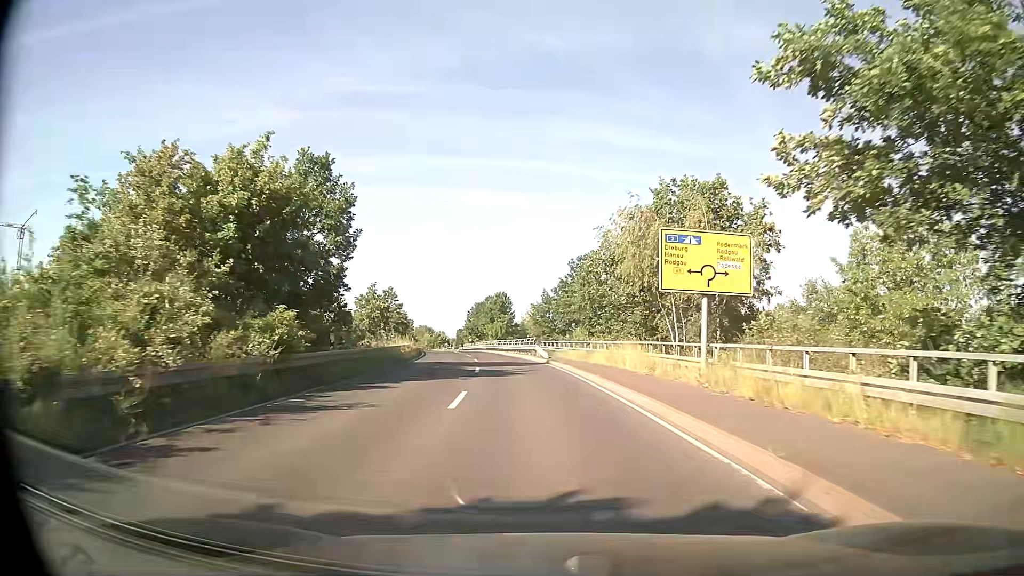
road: tertiary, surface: asphalt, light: Day
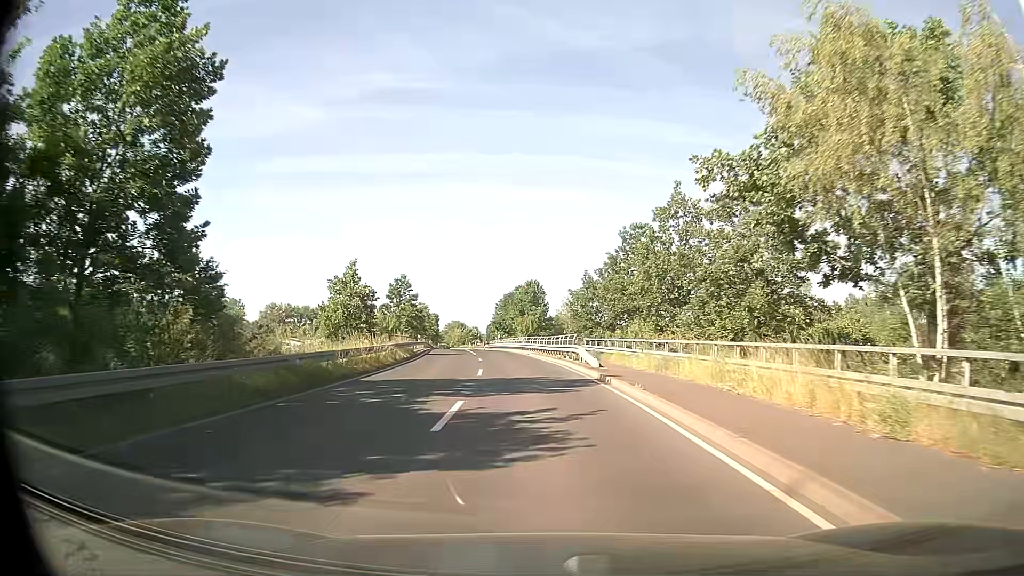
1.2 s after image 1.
(-0.3, +15.2) m; -3°
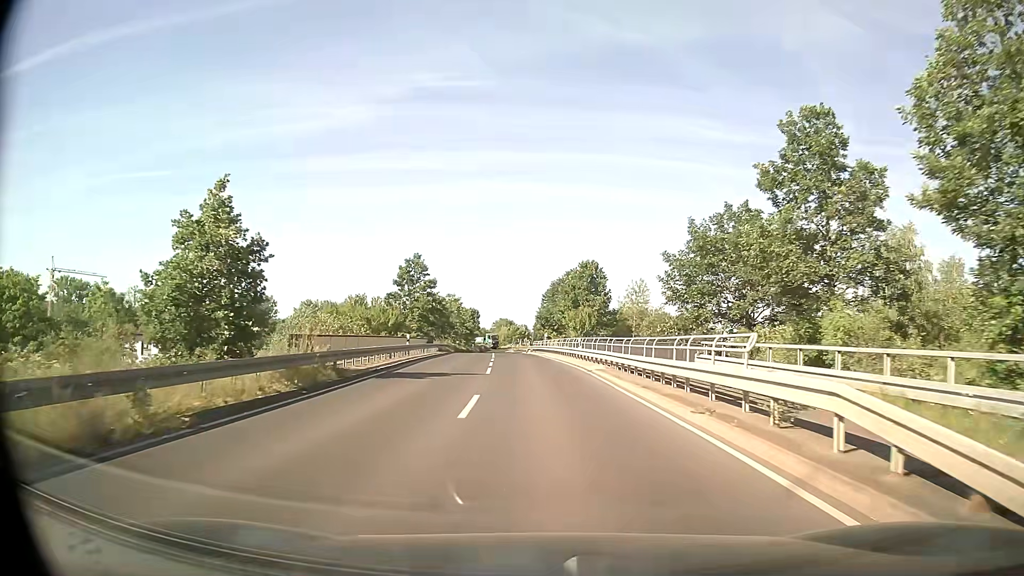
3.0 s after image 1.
(-0.9, +22.8) m; -5°
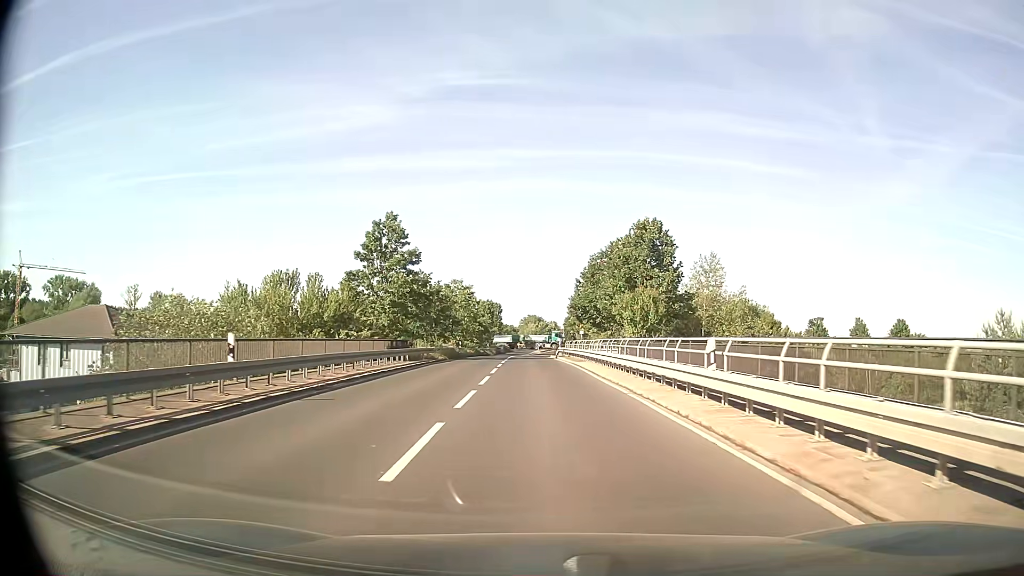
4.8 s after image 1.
(-0.4, +23.0) m; -2°
